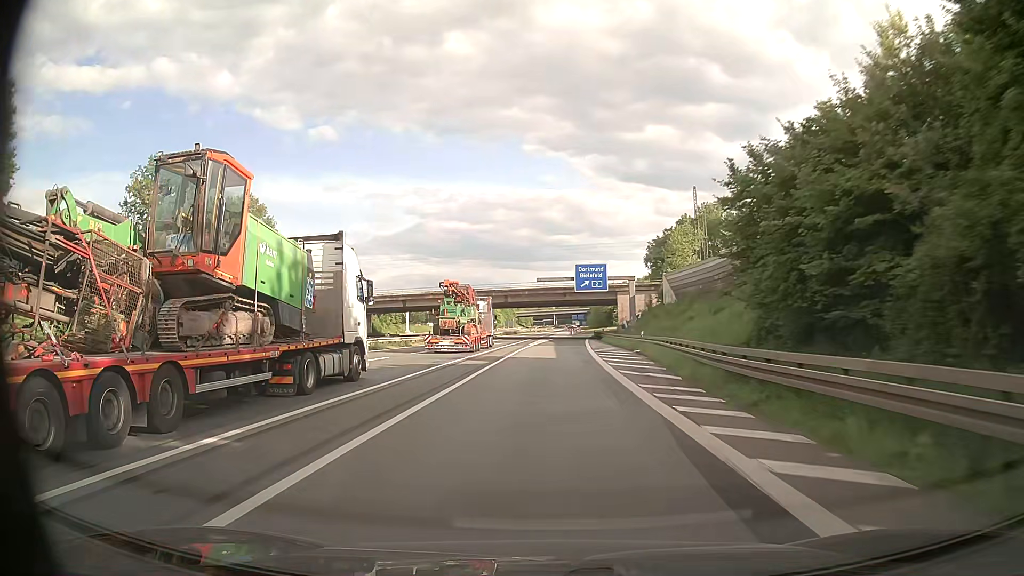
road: motorway_link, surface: asphalt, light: Day
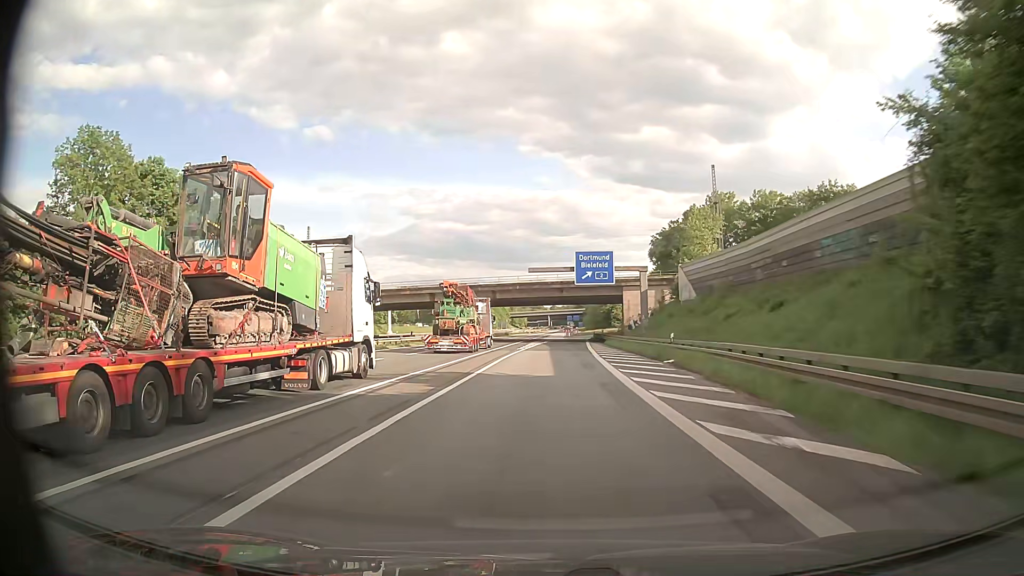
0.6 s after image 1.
(0.0, +12.6) m; +1°
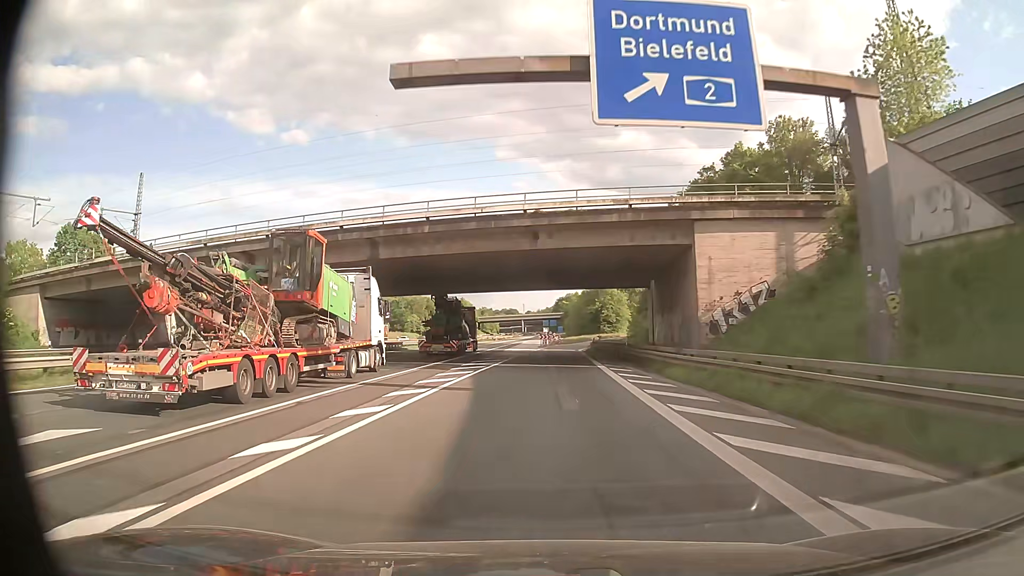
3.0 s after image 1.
(+0.8, +47.2) m; +2°
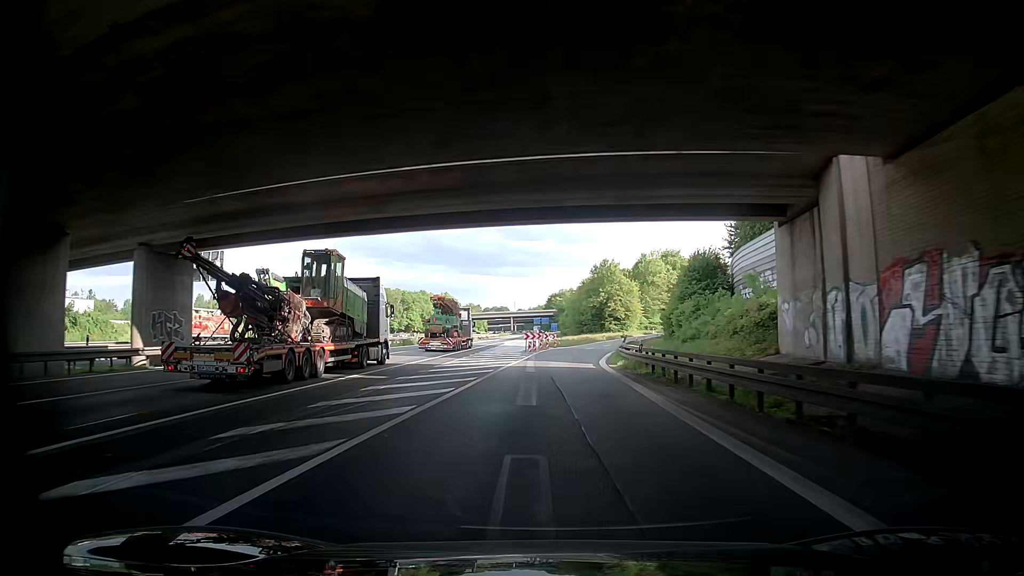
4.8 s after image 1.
(+0.2, +35.1) m; 0°
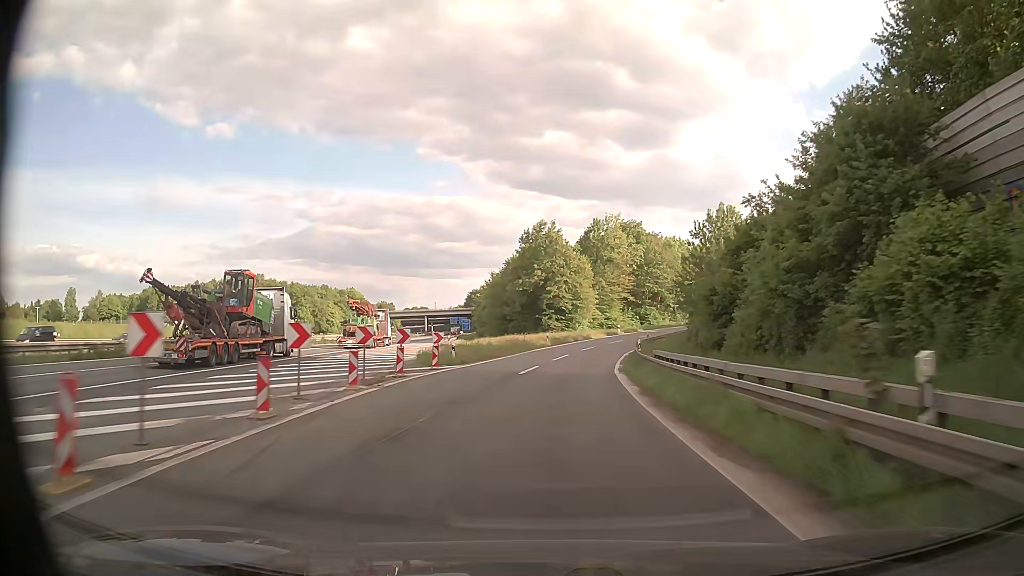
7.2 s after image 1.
(+2.1, +46.1) m; +7°
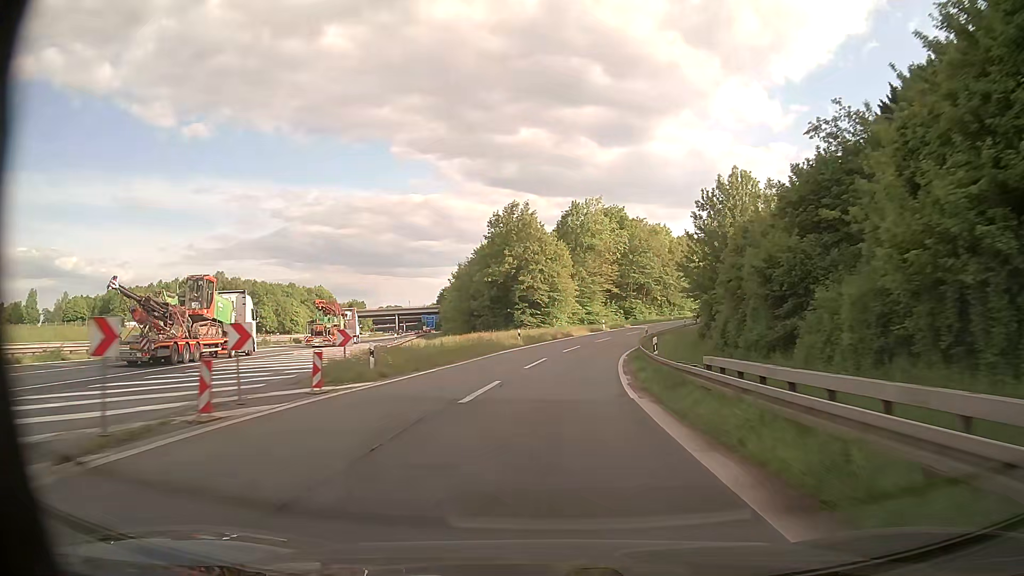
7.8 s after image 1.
(+0.2, +11.4) m; +2°
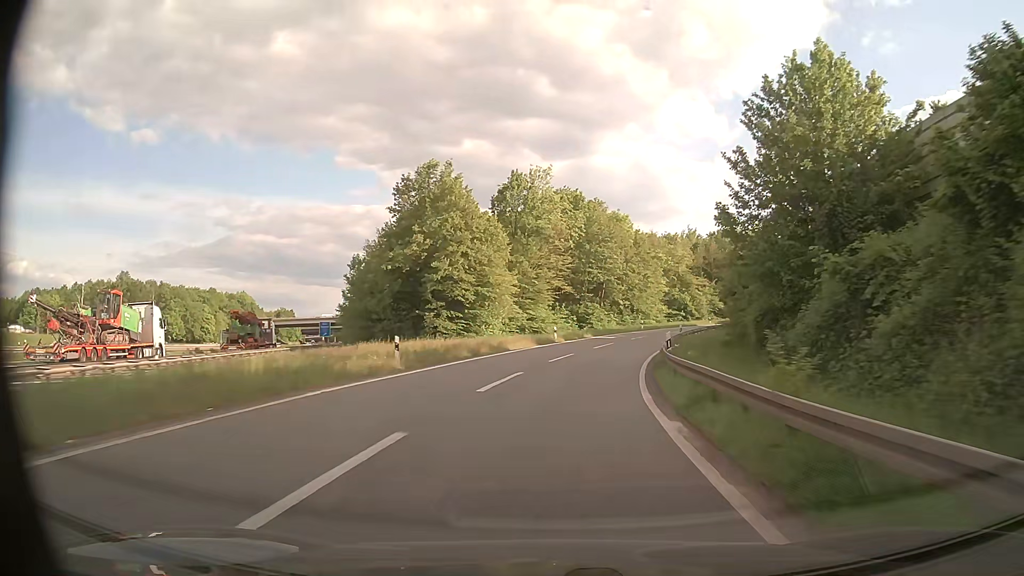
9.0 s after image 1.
(+0.9, +22.9) m; +5°
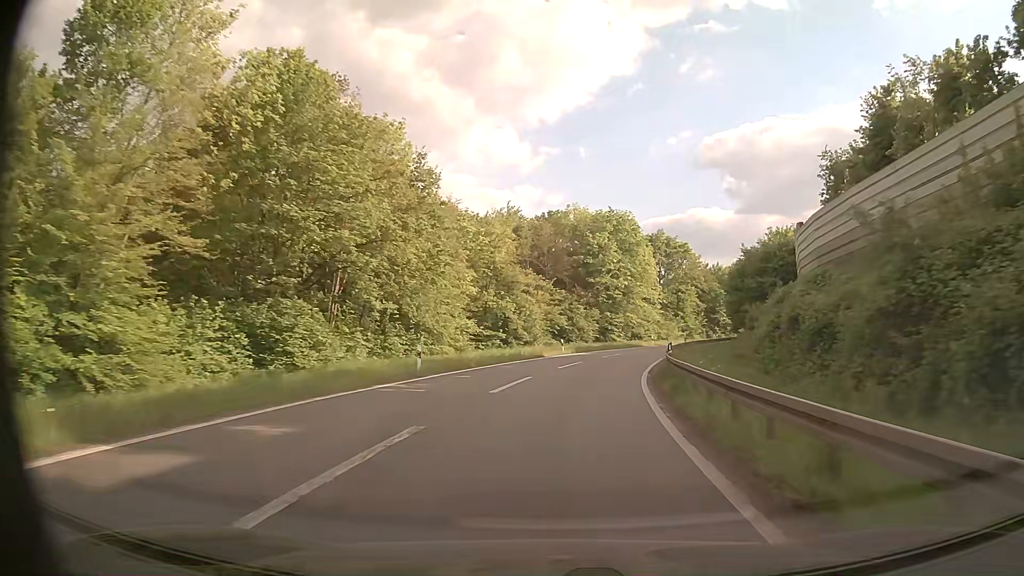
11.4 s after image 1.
(+6.8, +45.7) m; +17°
(0, +10) (+1, +20) (+3, +30) (+5, +40) (+8, +49) (+11, +59) (+15, +68) (+20, +77) (+25, +85) (+31, +93) m
